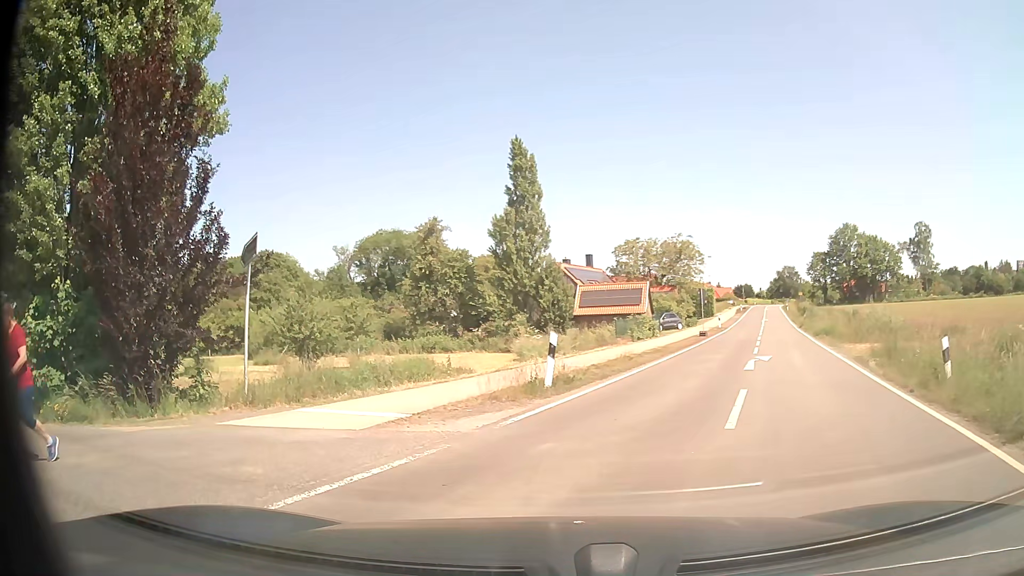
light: Day
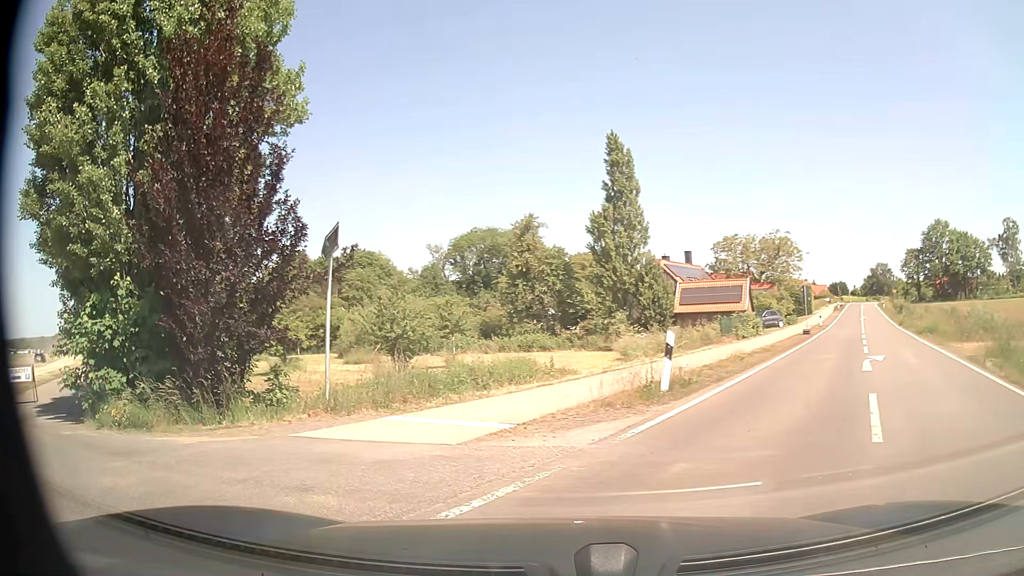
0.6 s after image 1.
(-0.1, +1.2) m; -7°
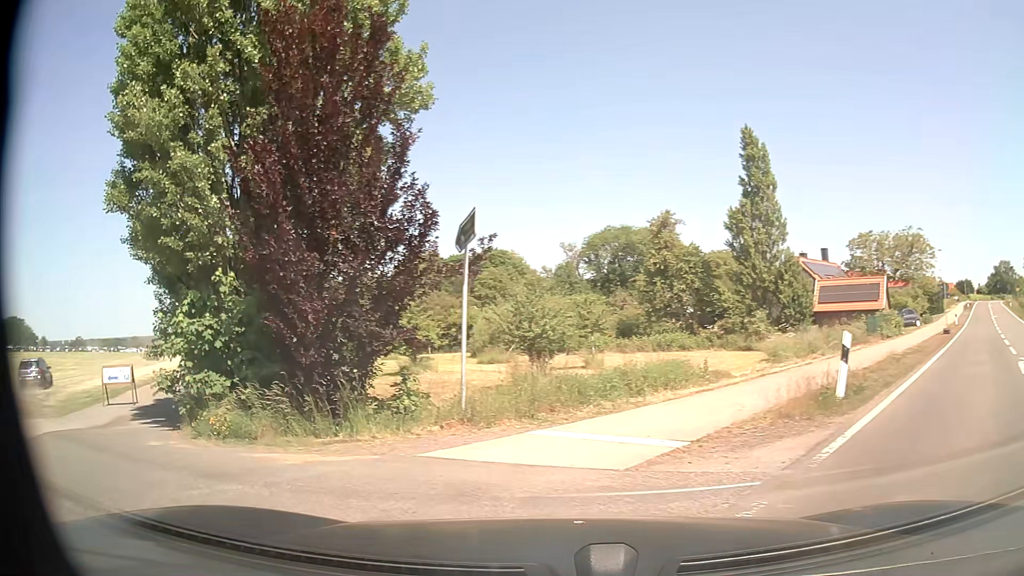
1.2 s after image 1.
(-0.1, +1.4) m; -11°
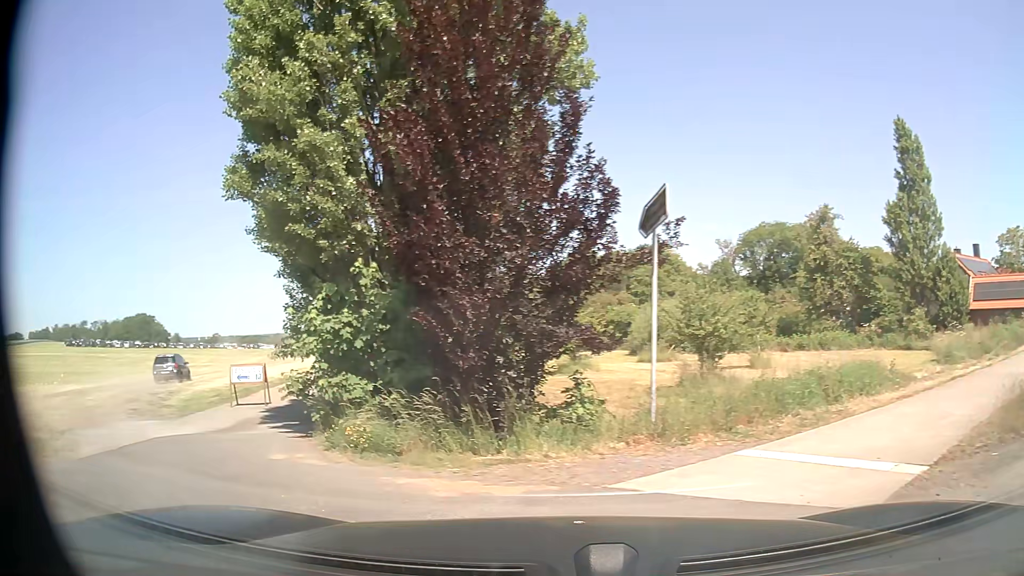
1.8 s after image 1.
(-0.2, +1.5) m; -13°
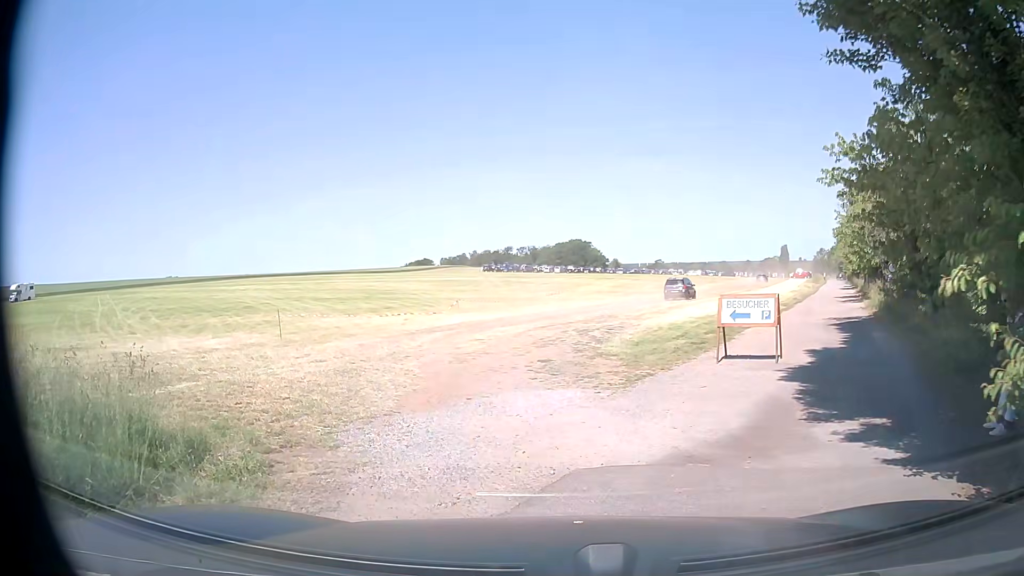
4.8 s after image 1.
(-4.0, +7.5) m; -40°
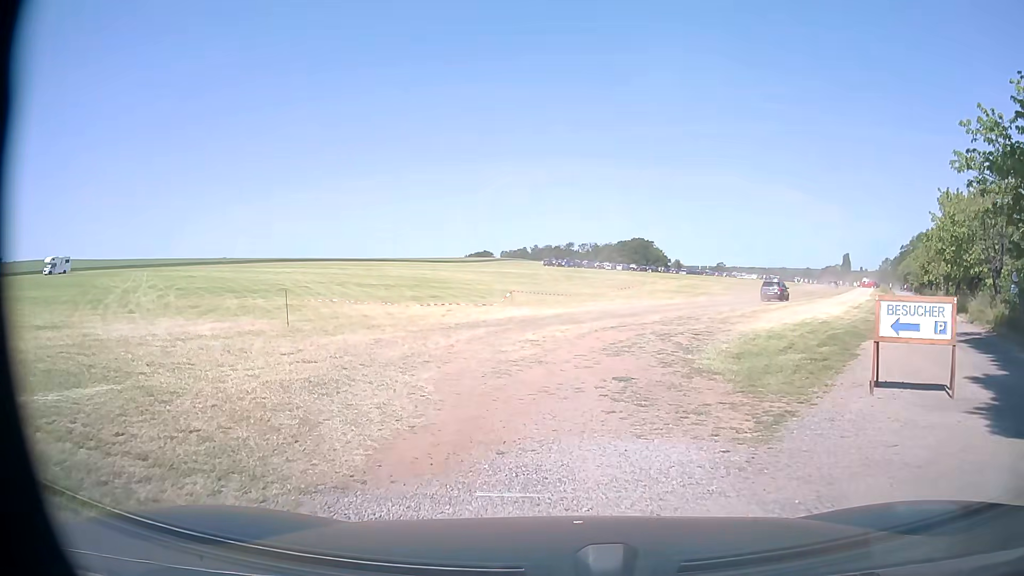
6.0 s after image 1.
(-0.3, +4.6) m; -7°
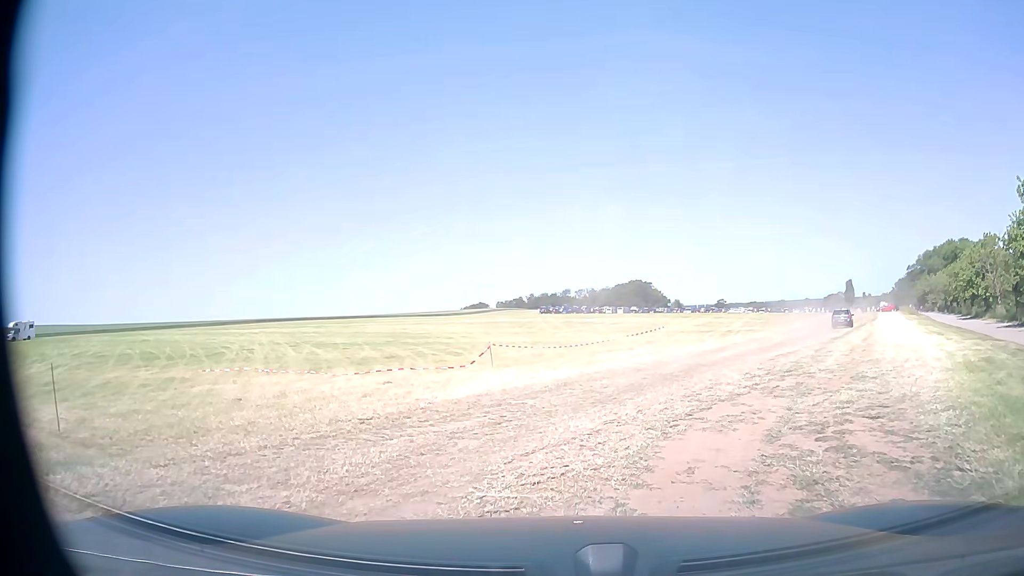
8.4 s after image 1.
(0.0, +10.4) m; -1°
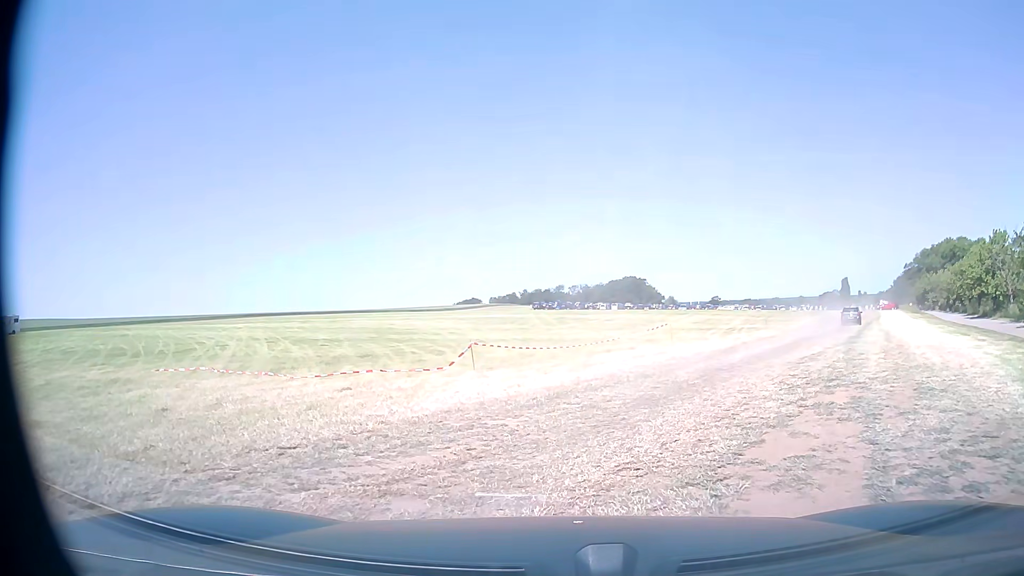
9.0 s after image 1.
(+0.1, +2.8) m; +2°
(+1, +10) (+5, +19) (+9, +28) (+14, +37) (+19, +45) (+24, +54) (+29, +63) (+34, +72) (+38, +80) (+43, +89) m
